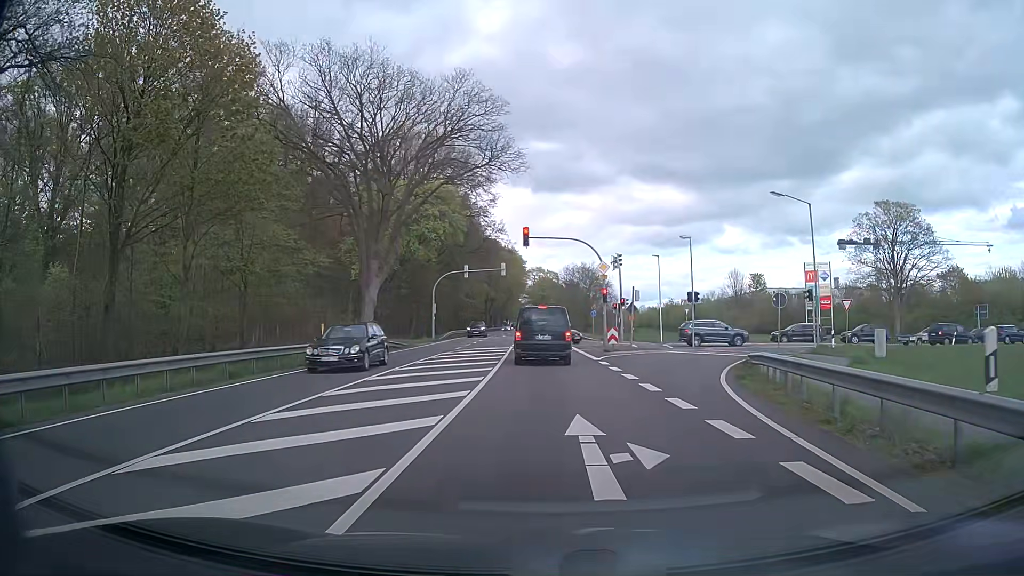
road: primary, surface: asphalt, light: Day
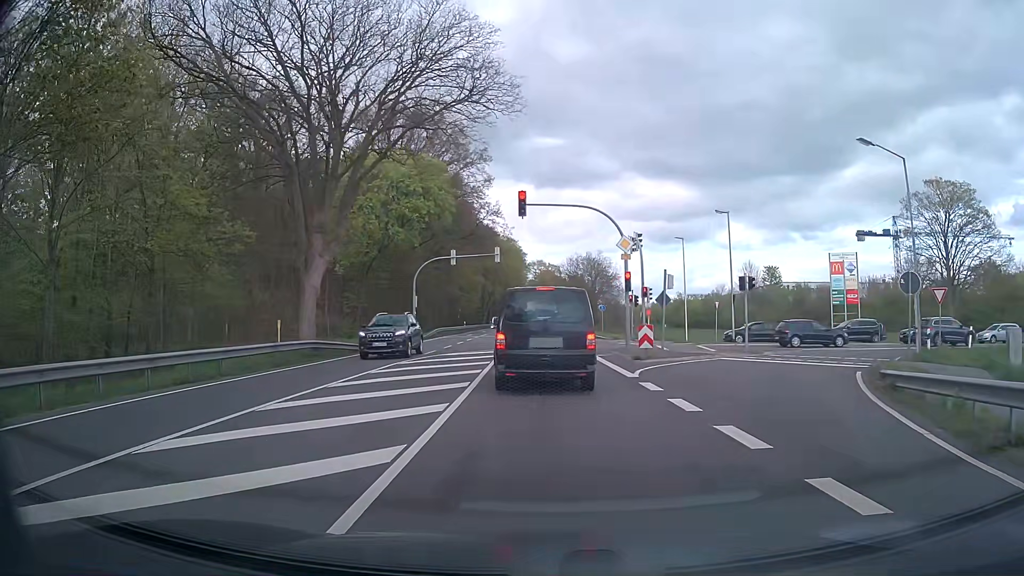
(-0.1, +9.7) m; -1°
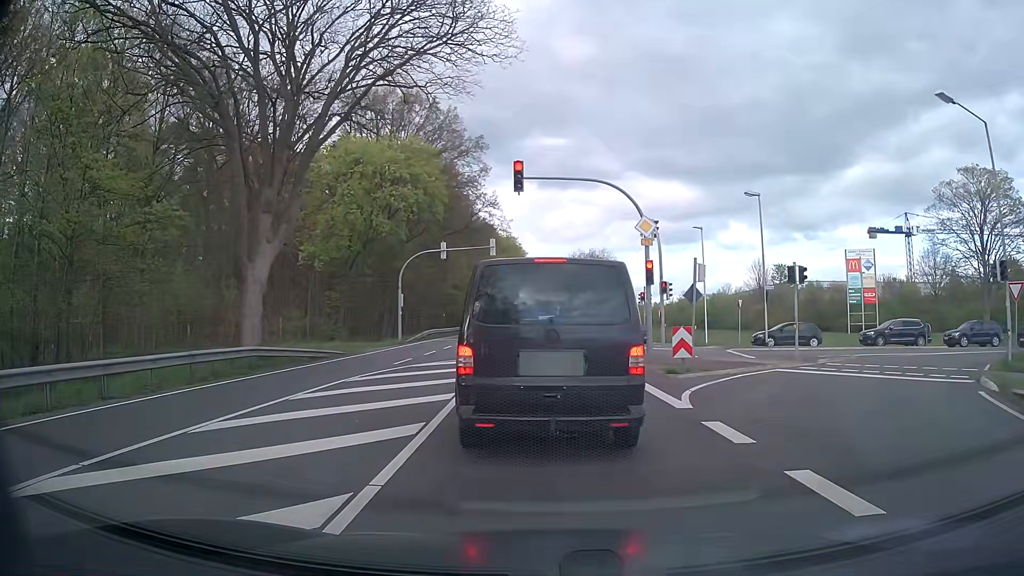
(+0.1, +5.4) m; +1°
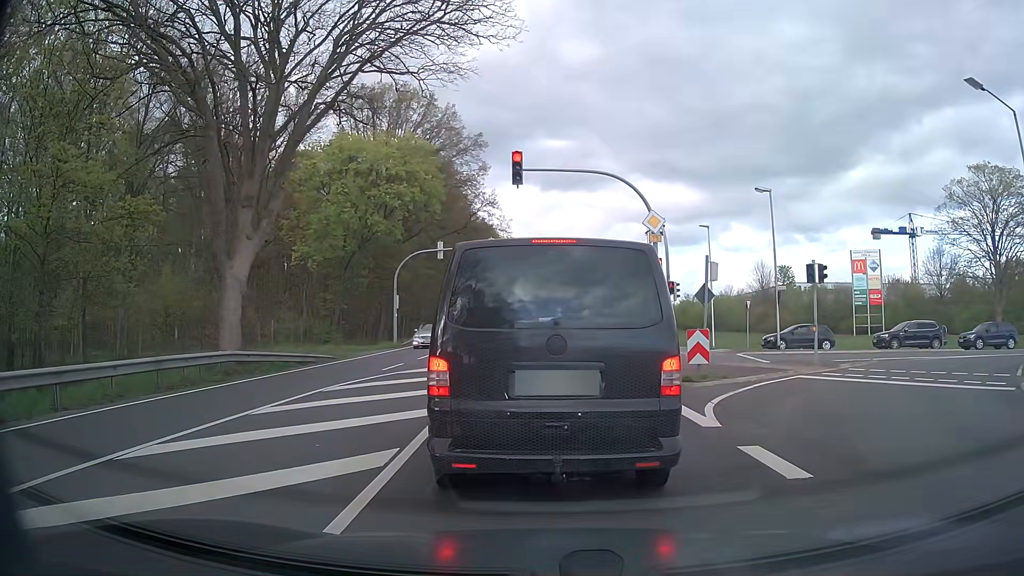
(0.0, +1.5) m; -1°
(0, +10) (0, +20) (0, +30) (0, +40) (0, +50) (-1, +60) (-1, +70) (-1, +80) (-1, +90) (-2, +100) m
